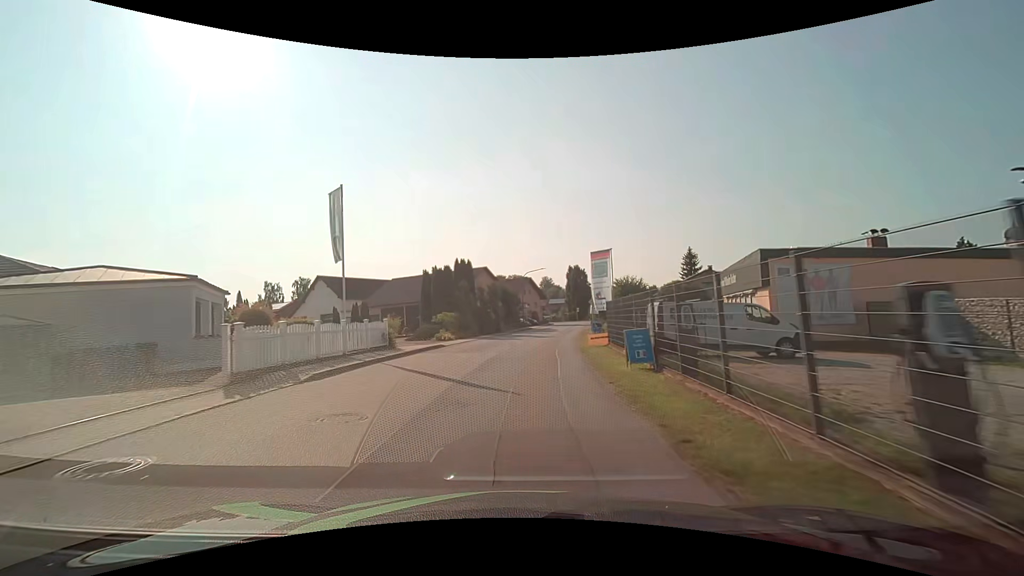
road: secondary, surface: asphalt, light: Day
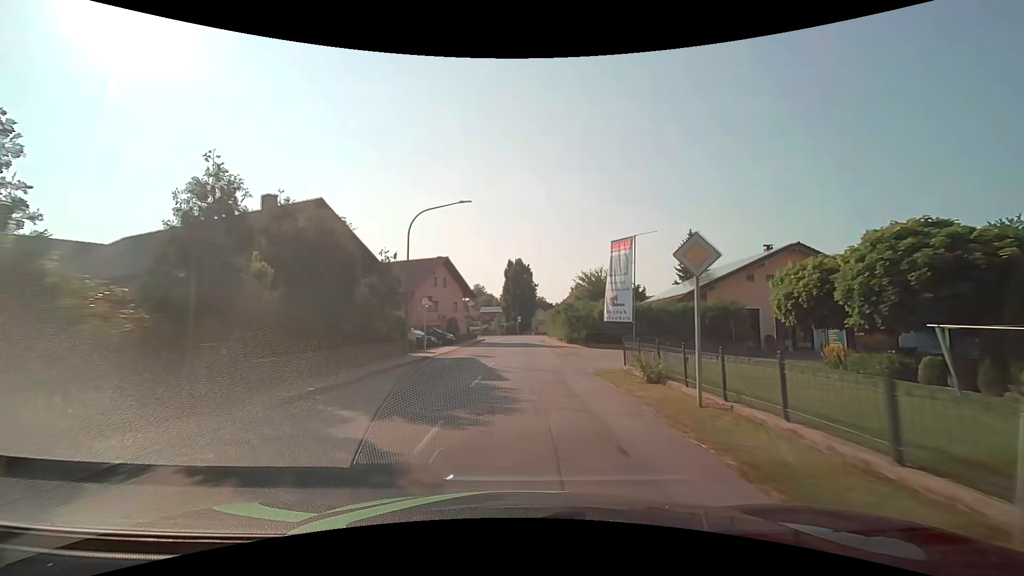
(+1.9, +38.0) m; +7°
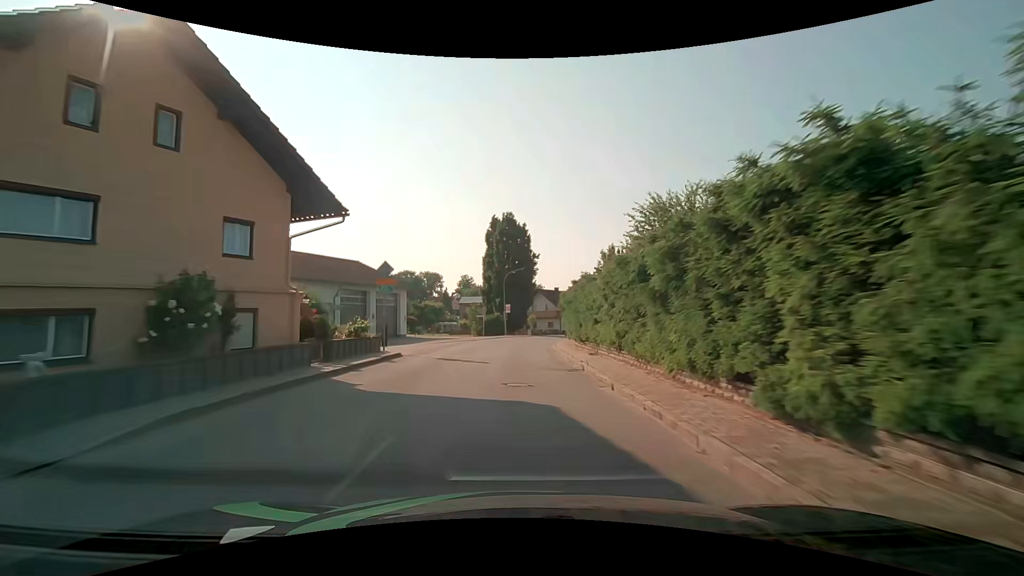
(+0.8, +38.1) m; +1°
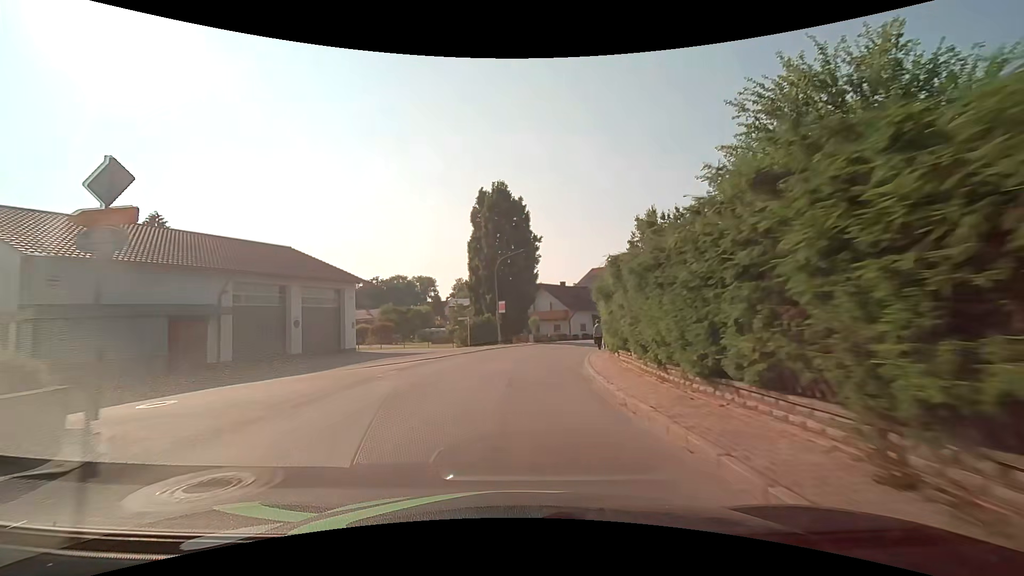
(+0.1, +15.2) m; +1°
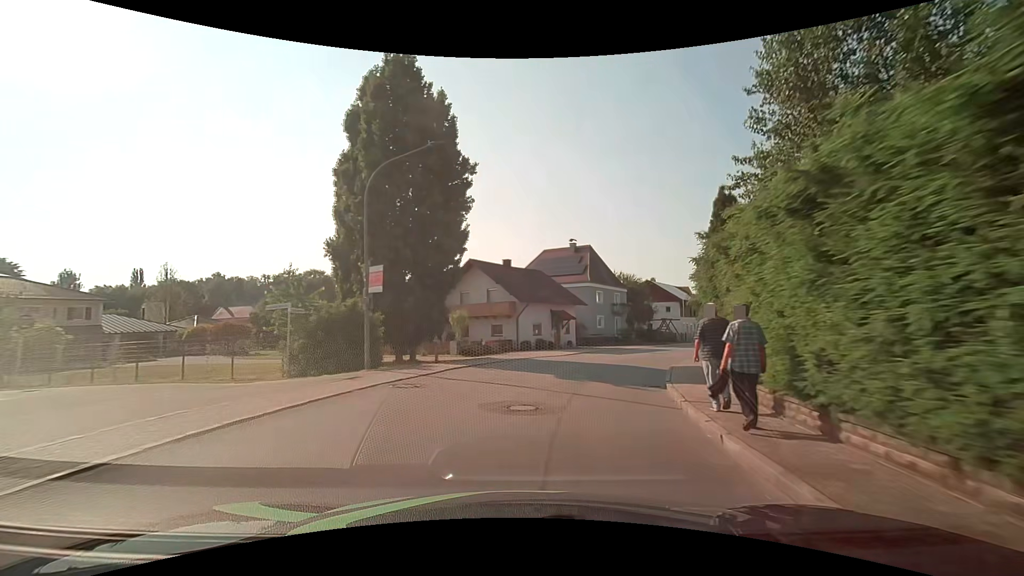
(+0.7, +22.8) m; +6°
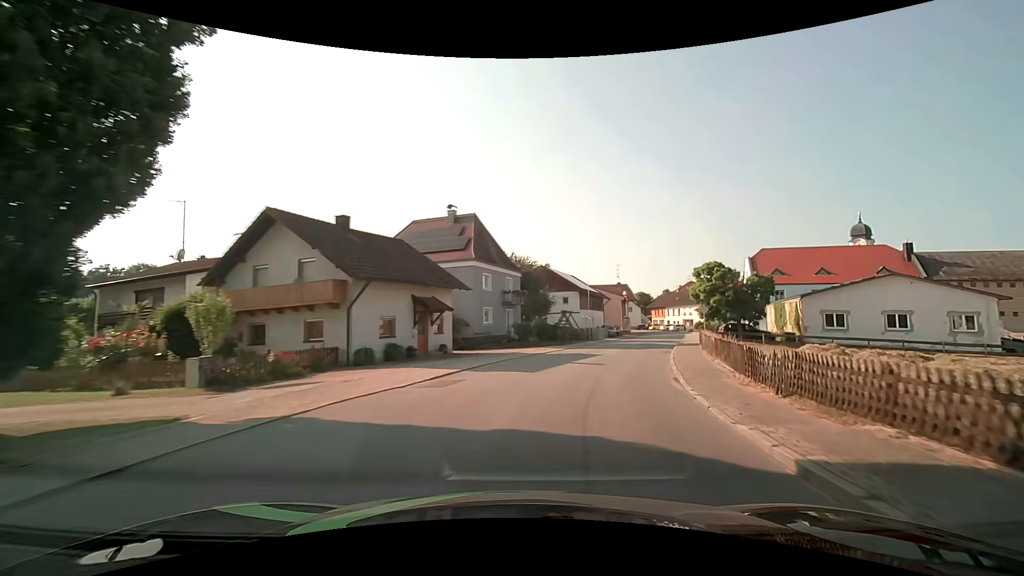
(+1.6, +15.1) m; +12°
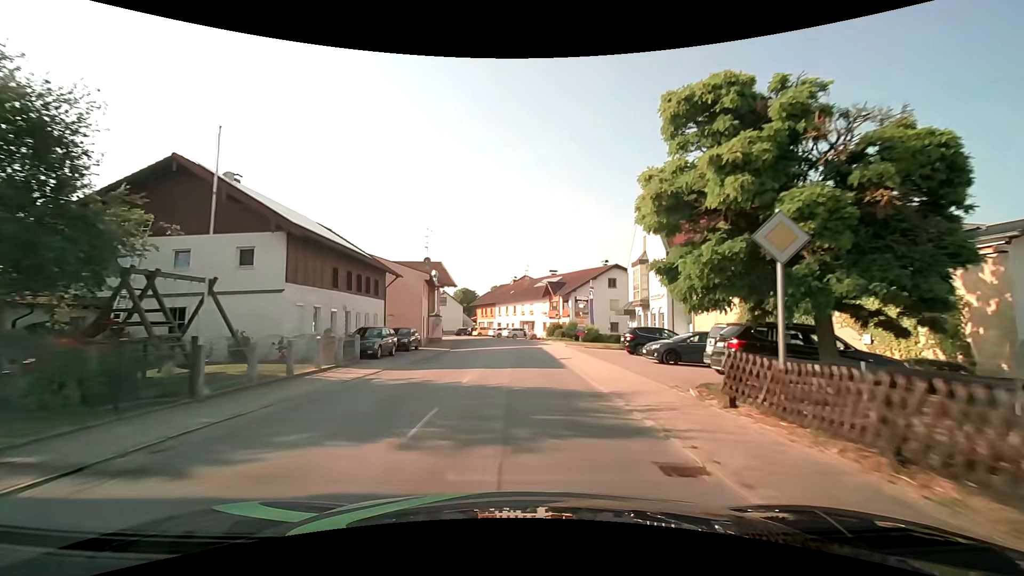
(+10.1, +36.5) m; +21°
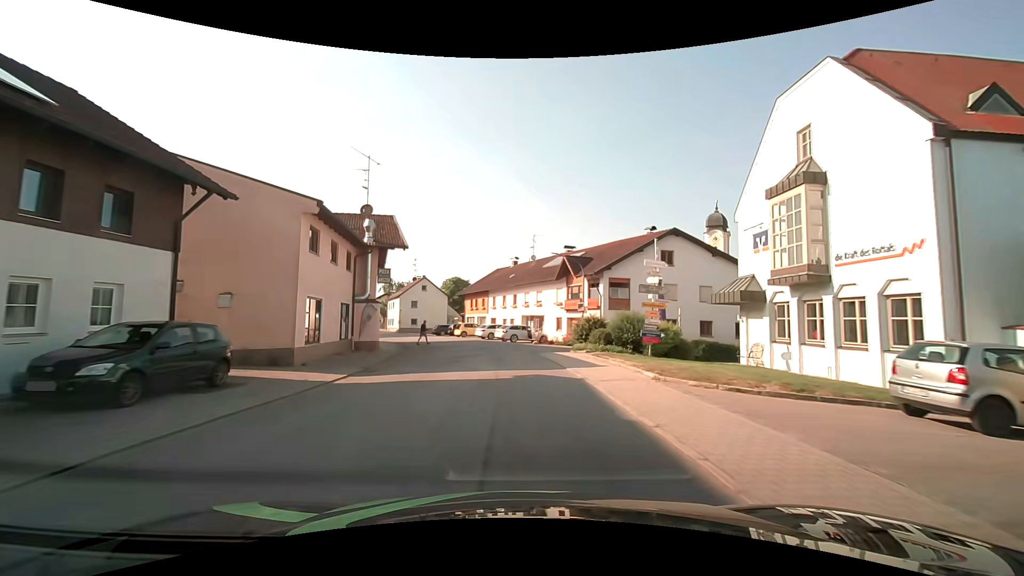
(+0.2, +22.3) m; 0°
